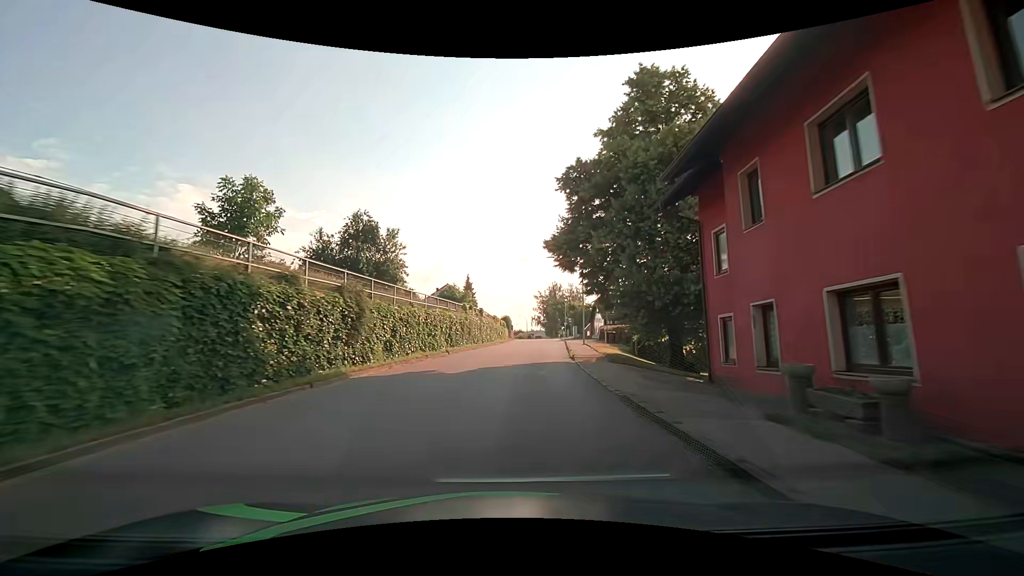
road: tertiary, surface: asphalt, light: Day
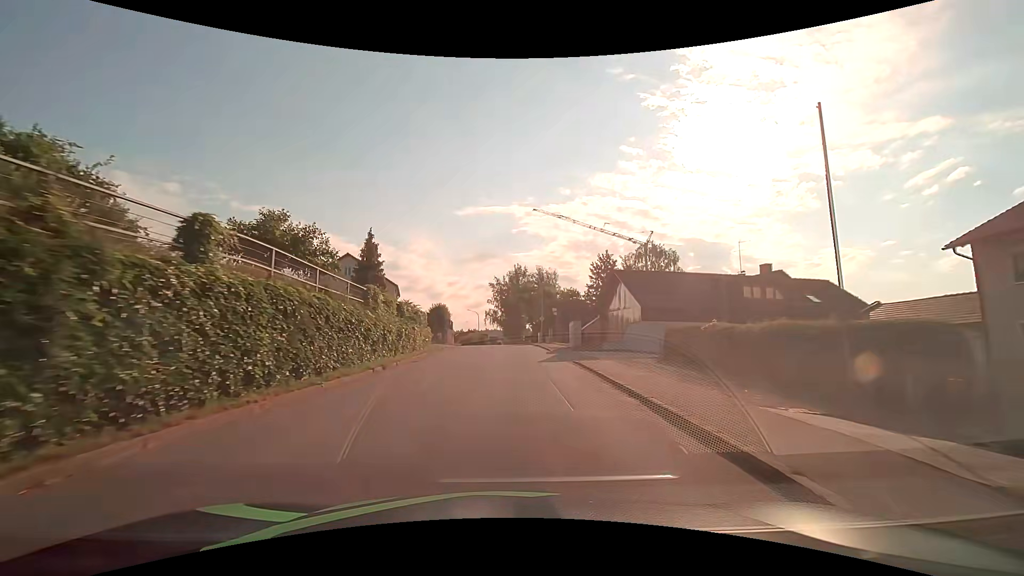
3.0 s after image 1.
(+1.9, +38.2) m; +5°
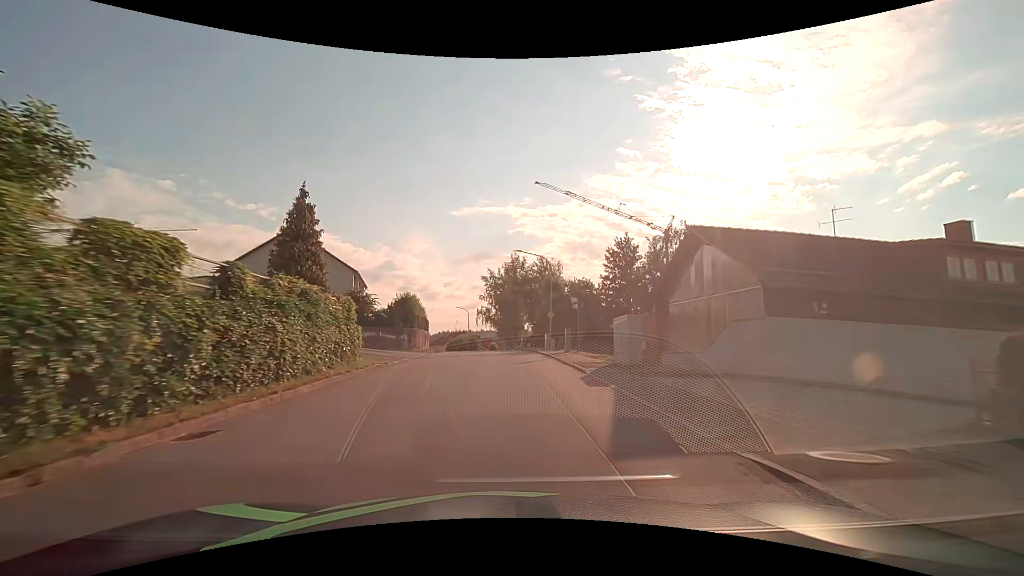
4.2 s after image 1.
(+0.1, +15.3) m; 0°
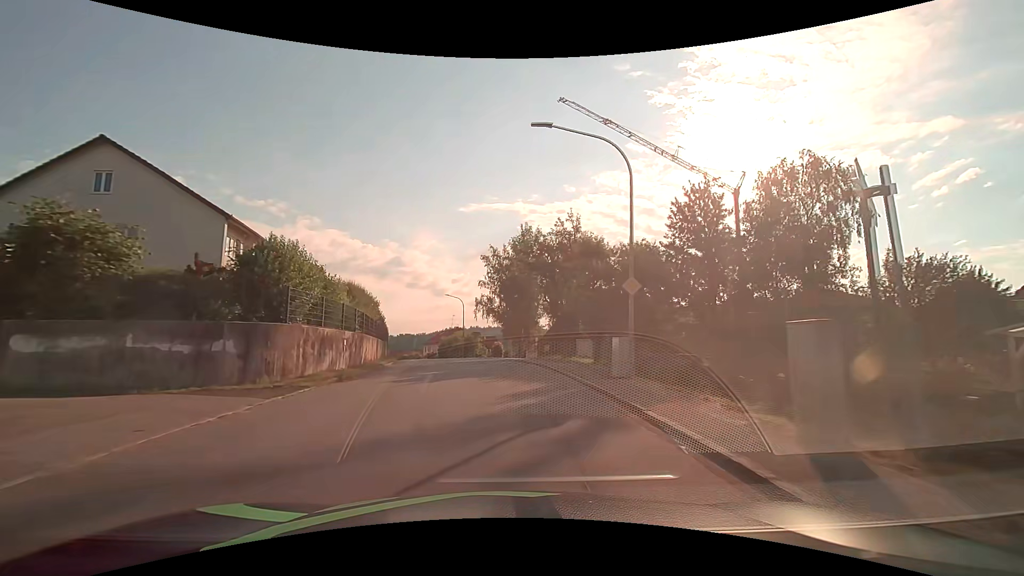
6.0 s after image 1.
(0.0, +22.9) m; -1°
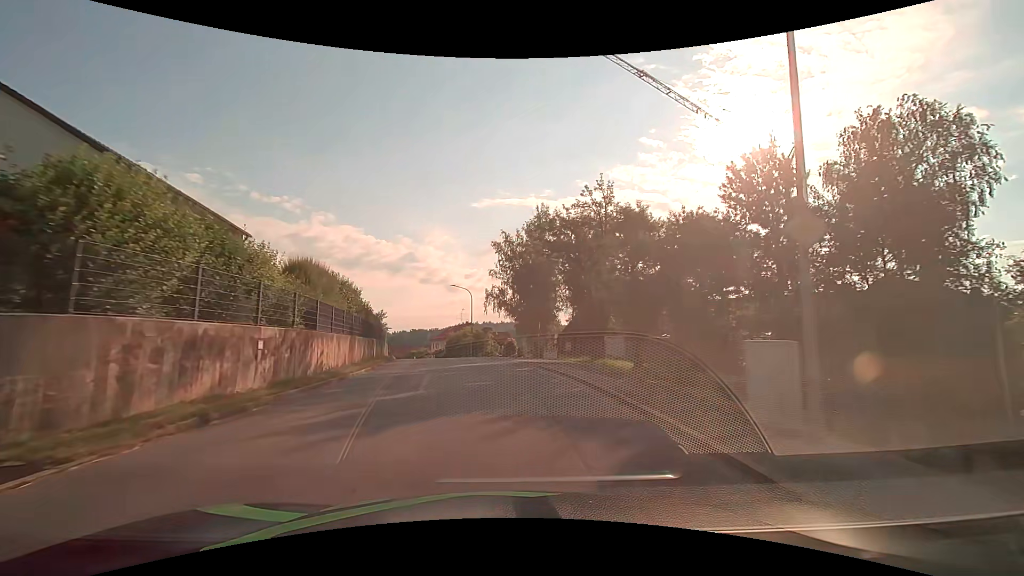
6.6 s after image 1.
(-0.1, +7.6) m; -1°
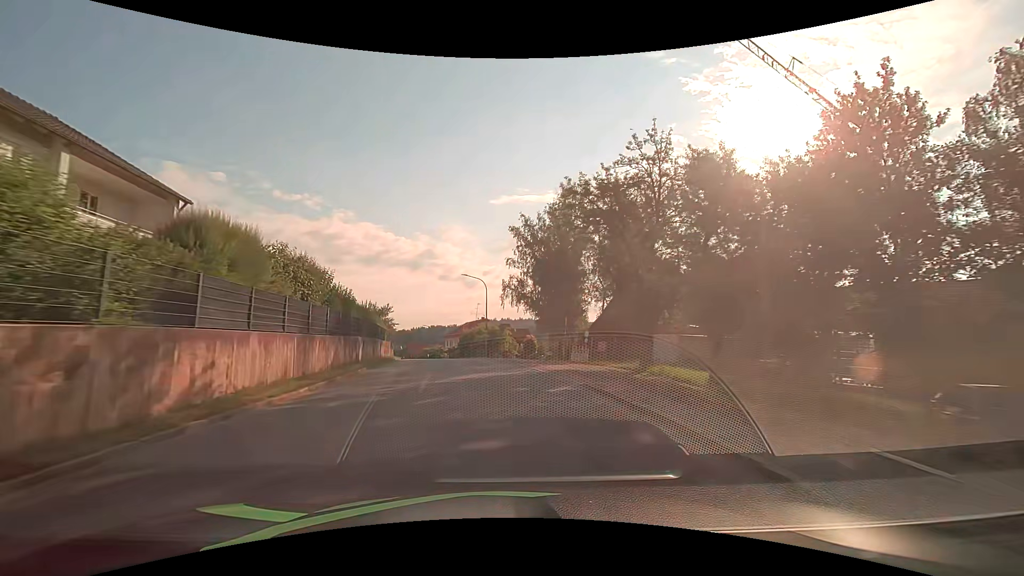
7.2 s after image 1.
(-0.1, +7.7) m; -2°
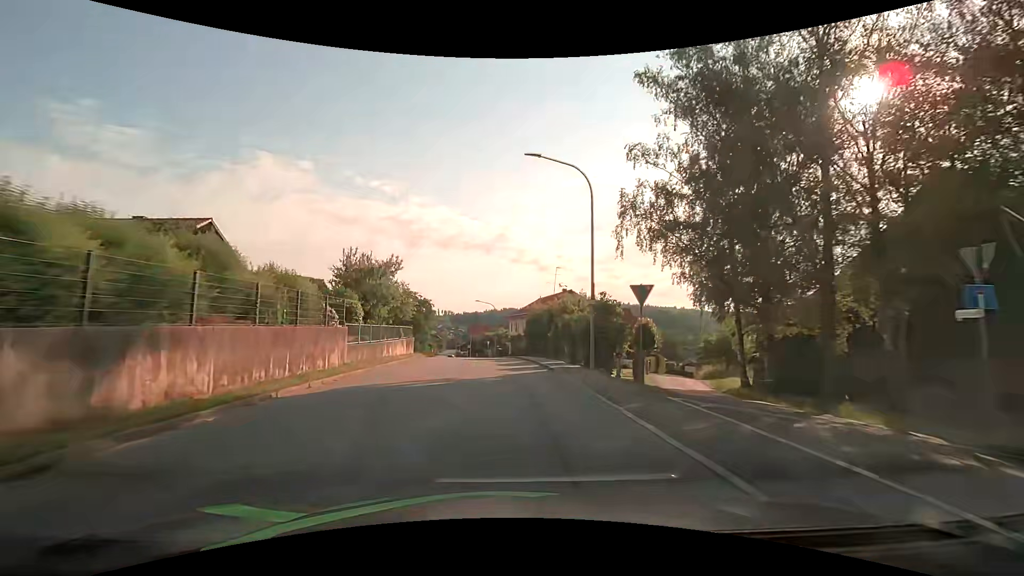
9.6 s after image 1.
(-2.2, +31.0) m; -8°
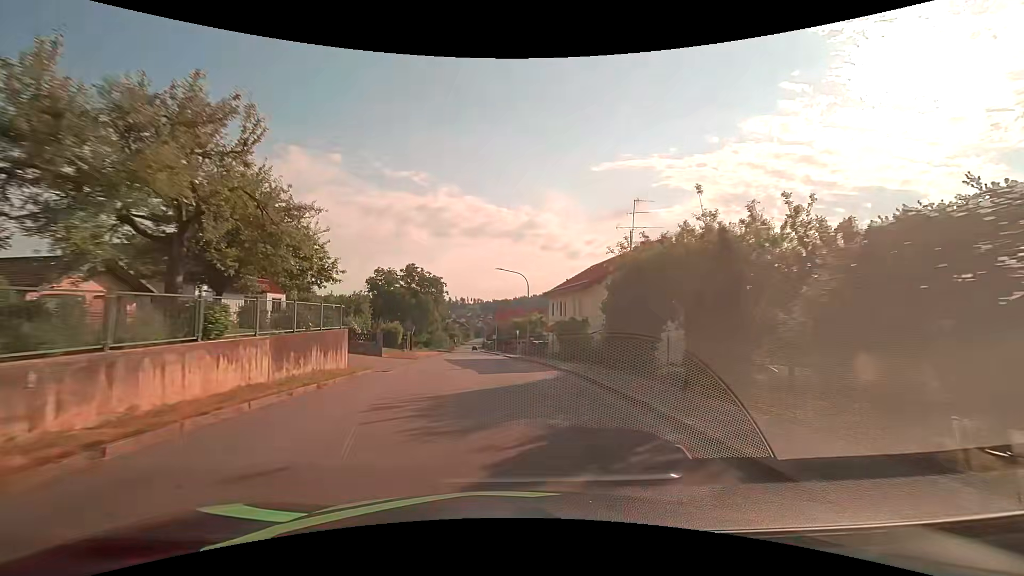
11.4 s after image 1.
(-0.6, +23.7) m; -3°
(0, +10) (0, +20) (-1, +30) (-2, +40) (-3, +50) (-3, +60) (-4, +70) (-5, +80) (-6, +90) (-6, +100) m
